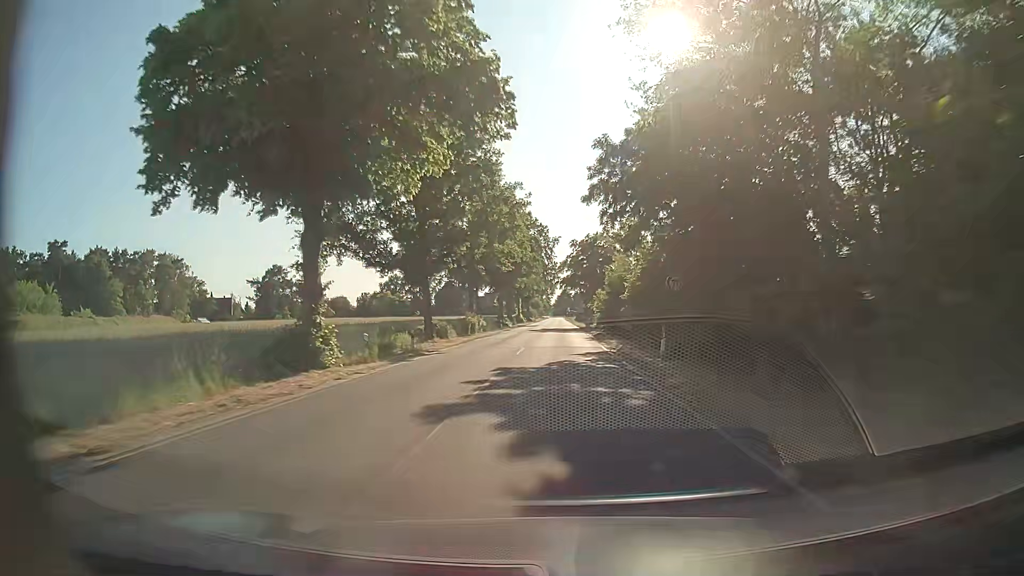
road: secondary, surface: asphalt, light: Day
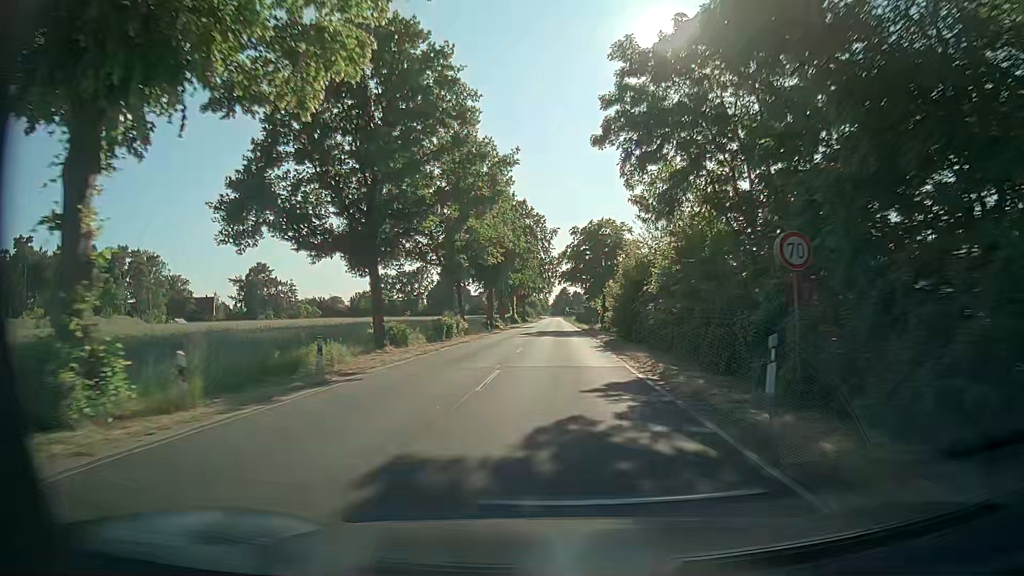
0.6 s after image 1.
(+0.1, +10.9) m; +1°
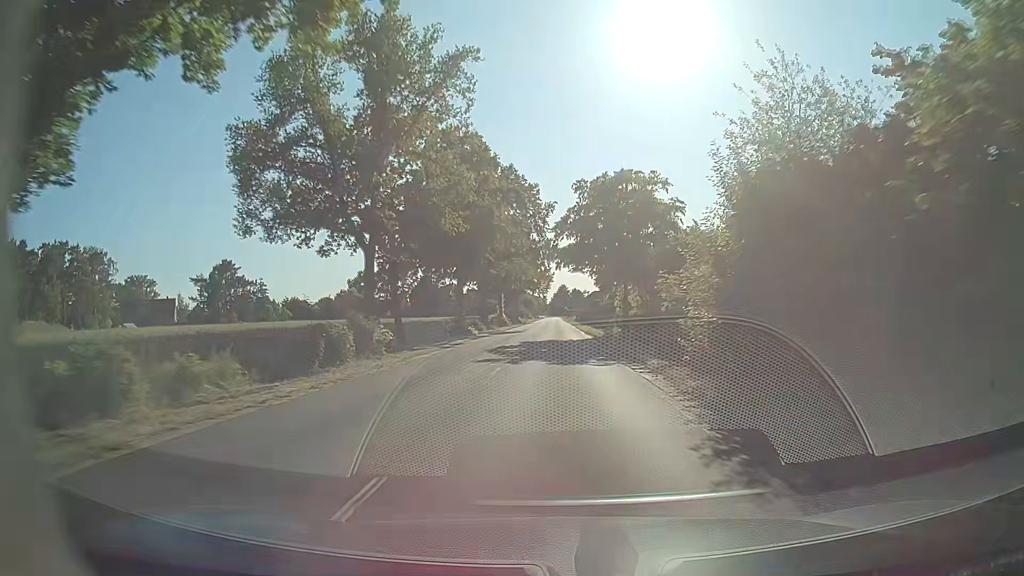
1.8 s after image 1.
(0.0, +21.9) m; -1°
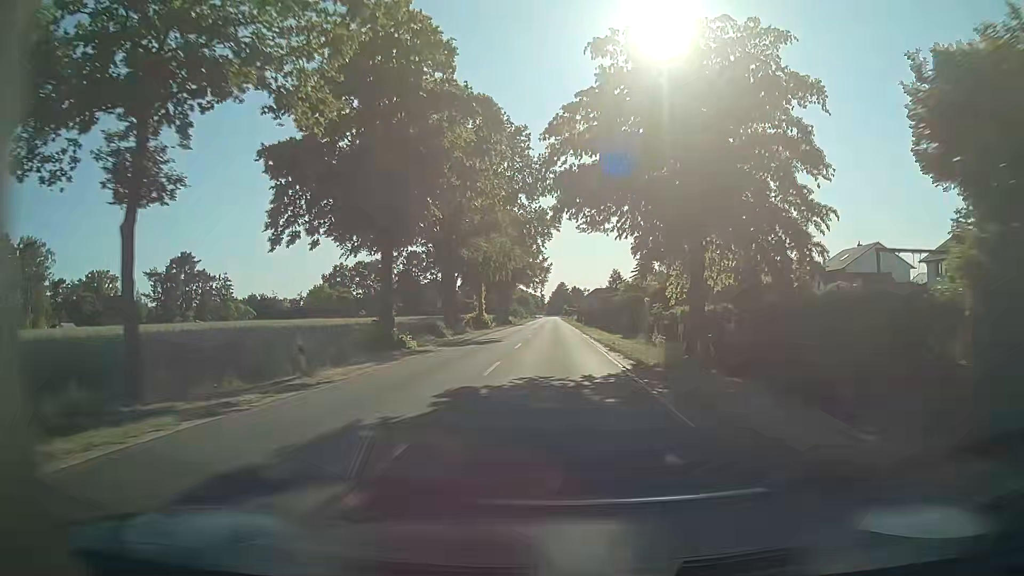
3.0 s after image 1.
(+0.3, +22.0) m; +1°
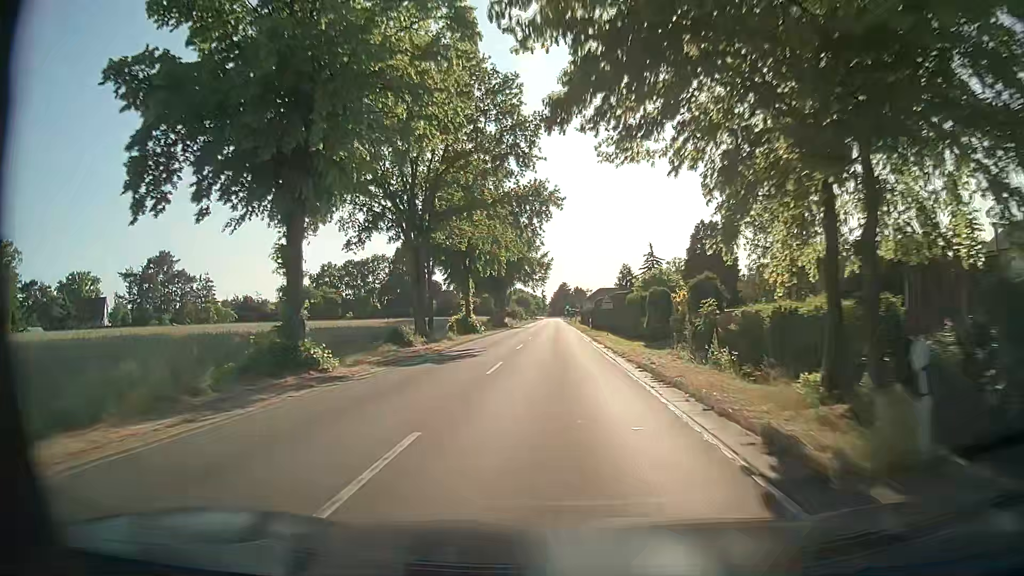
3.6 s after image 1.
(0.0, +11.1) m; 0°
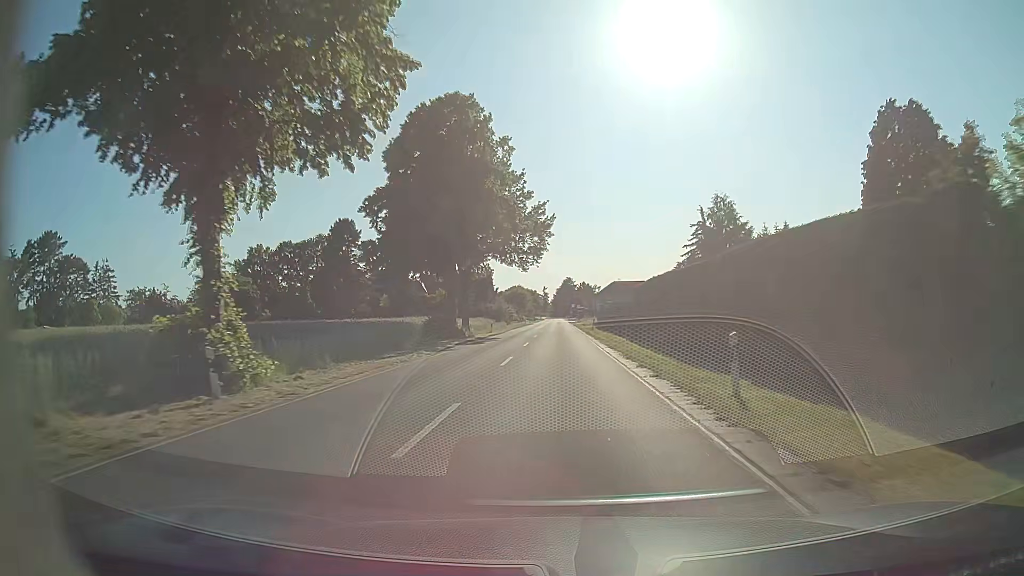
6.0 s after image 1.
(-0.1, +44.3) m; 0°
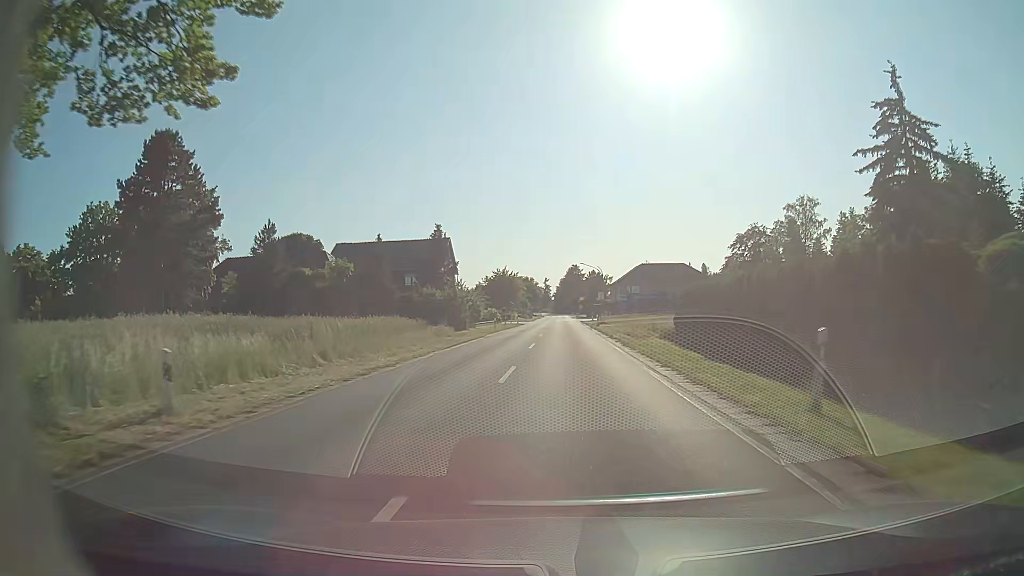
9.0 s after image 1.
(-0.3, +51.9) m; -1°
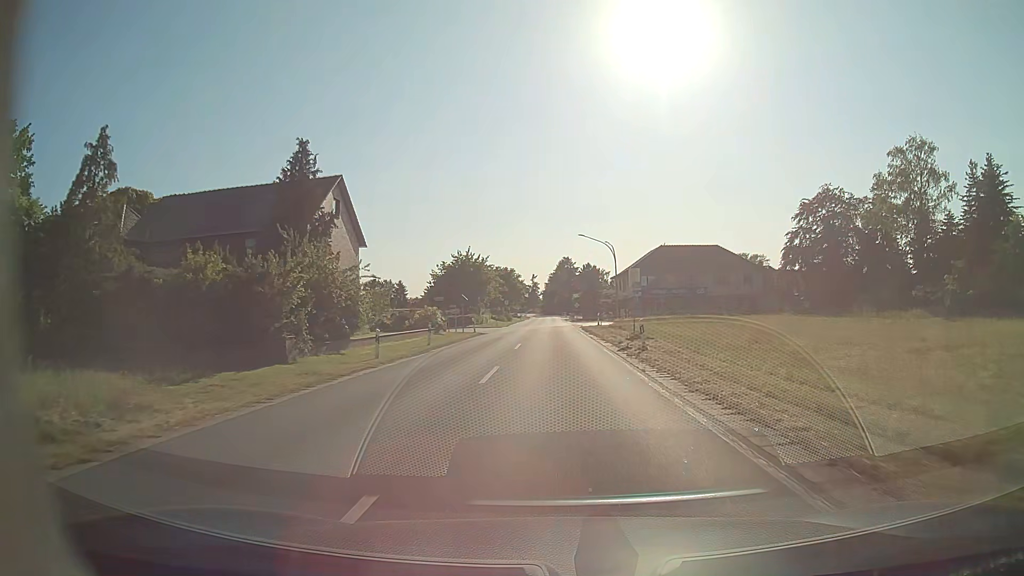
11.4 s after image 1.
(+0.5, +34.8) m; +1°
